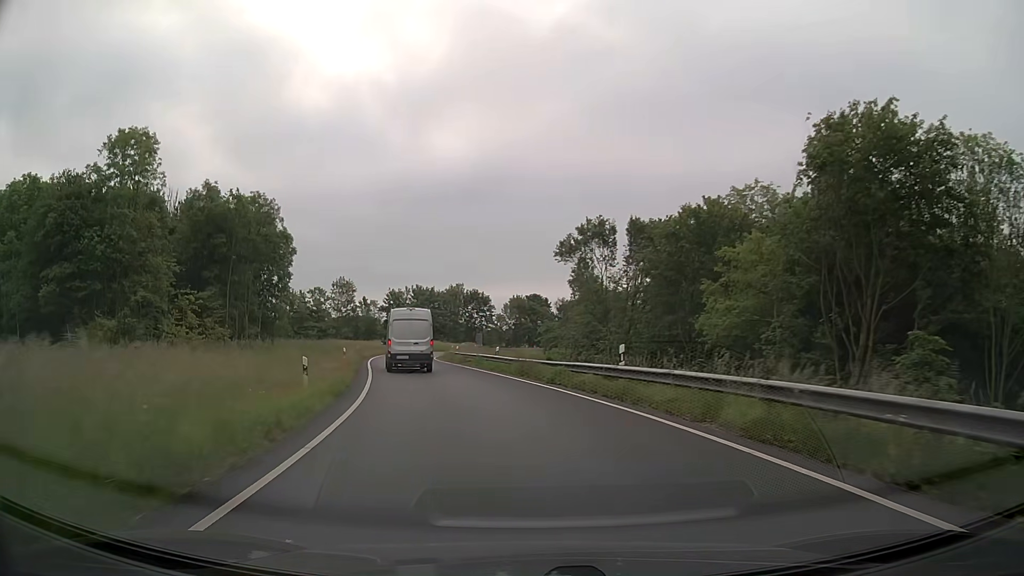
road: trunk_link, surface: asphalt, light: Day
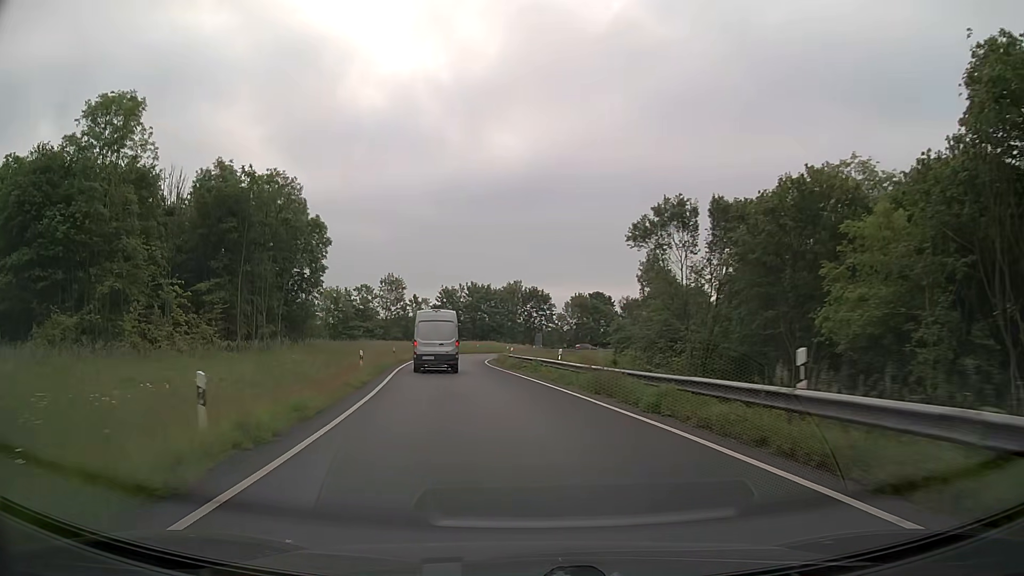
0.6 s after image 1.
(-0.4, +8.8) m; -5°
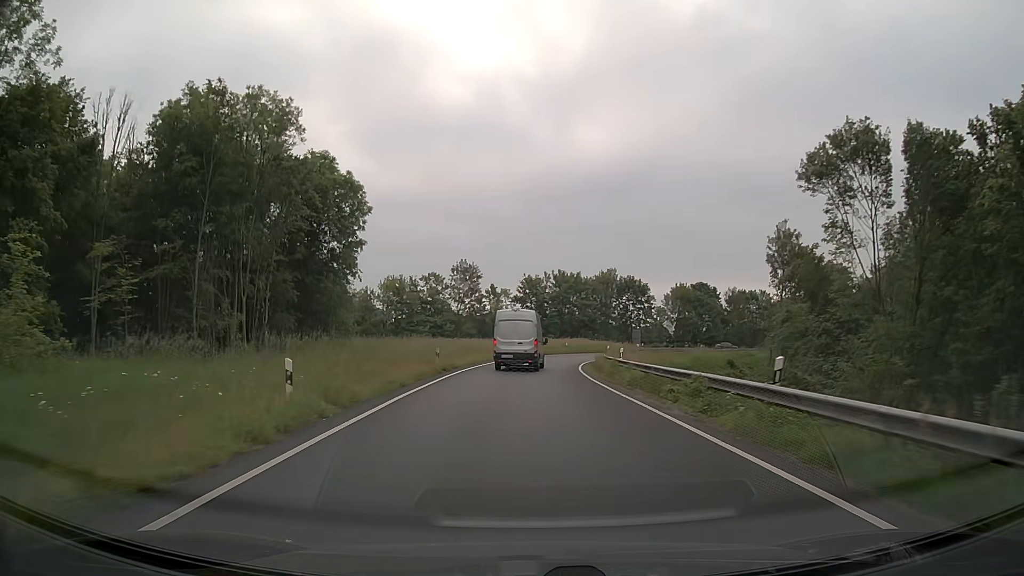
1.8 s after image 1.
(-1.4, +17.6) m; -8°
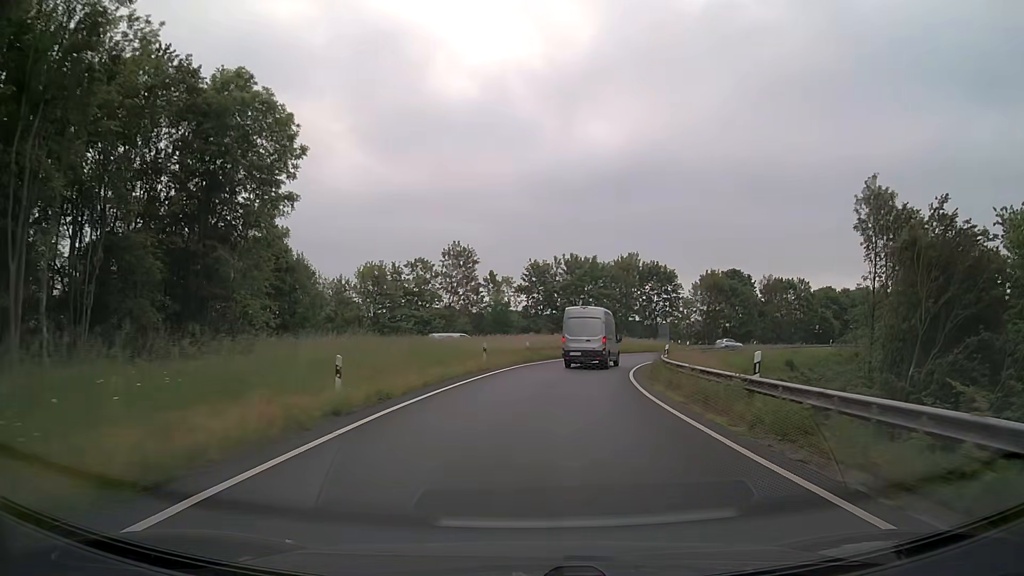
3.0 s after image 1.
(-0.3, +18.0) m; -1°
(0, +10) (+1, +20) (+2, +30) (+4, +40) (+8, +49) (+12, +58) (+18, +66) (+25, +73) (+33, +80) (+41, +85) m
